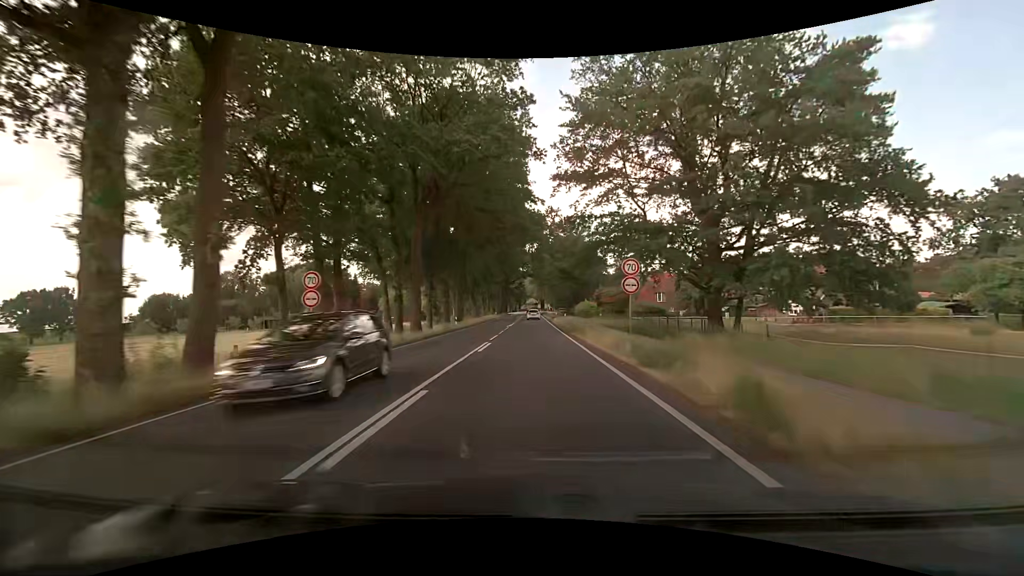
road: primary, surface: asphalt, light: Day
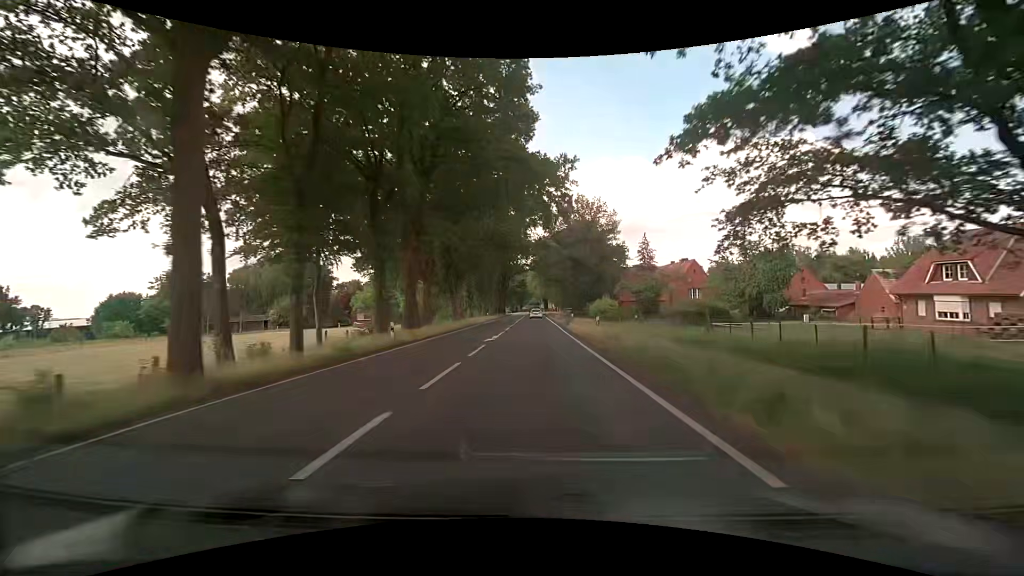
(0.0, +21.2) m; 0°
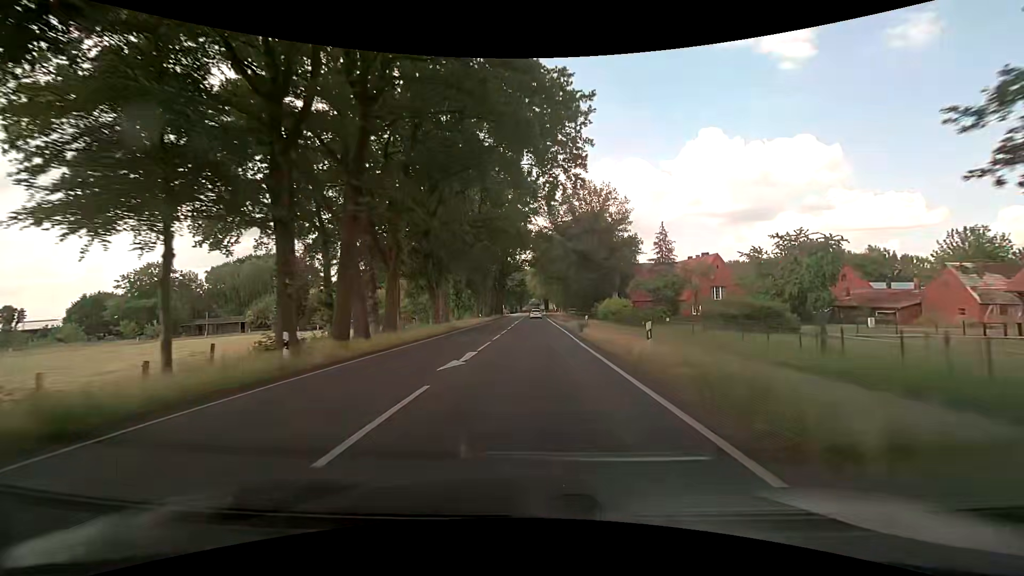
(-0.1, +10.4) m; -1°
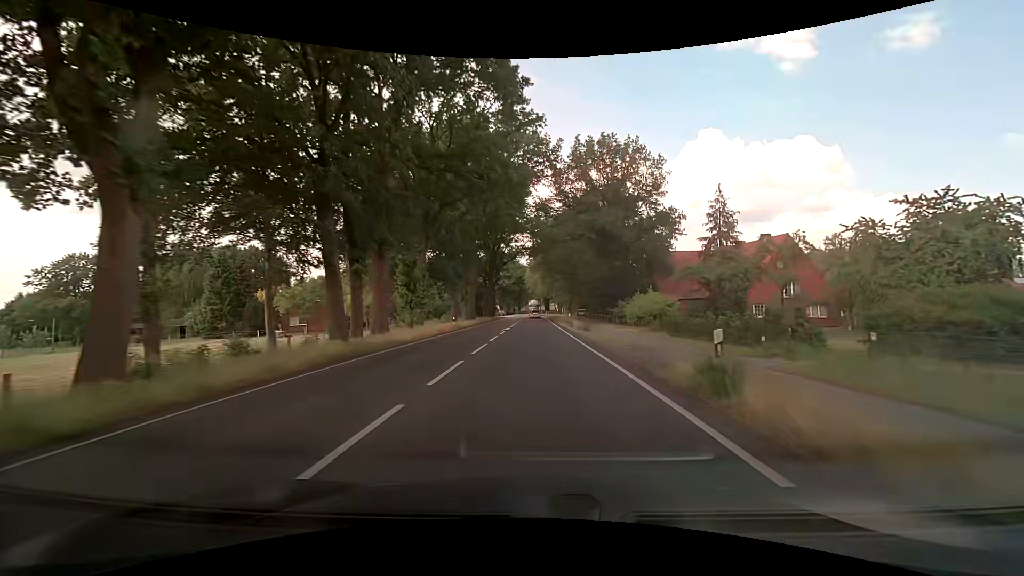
(+0.3, +20.5) m; +1°
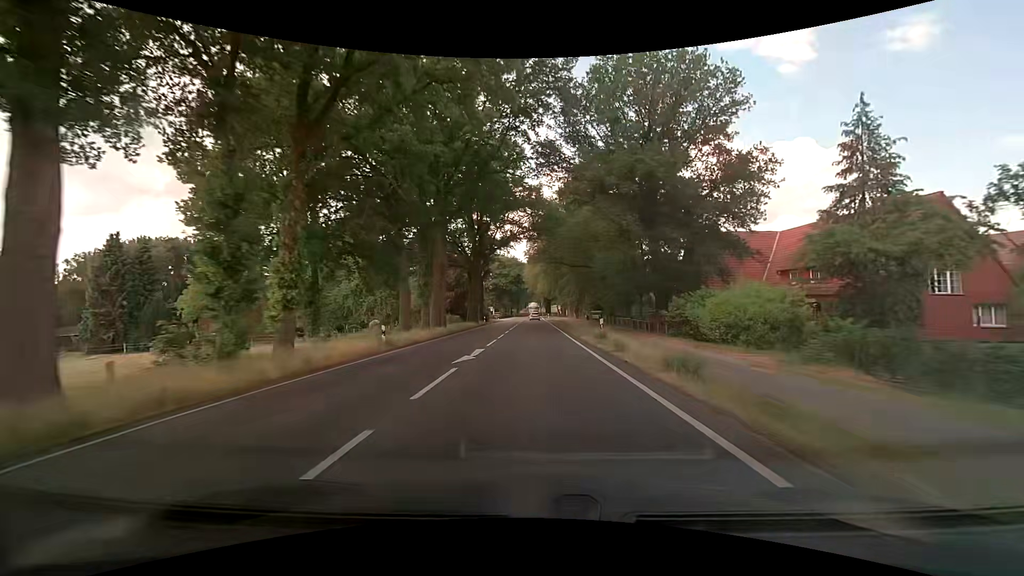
(+0.1, +20.0) m; 0°
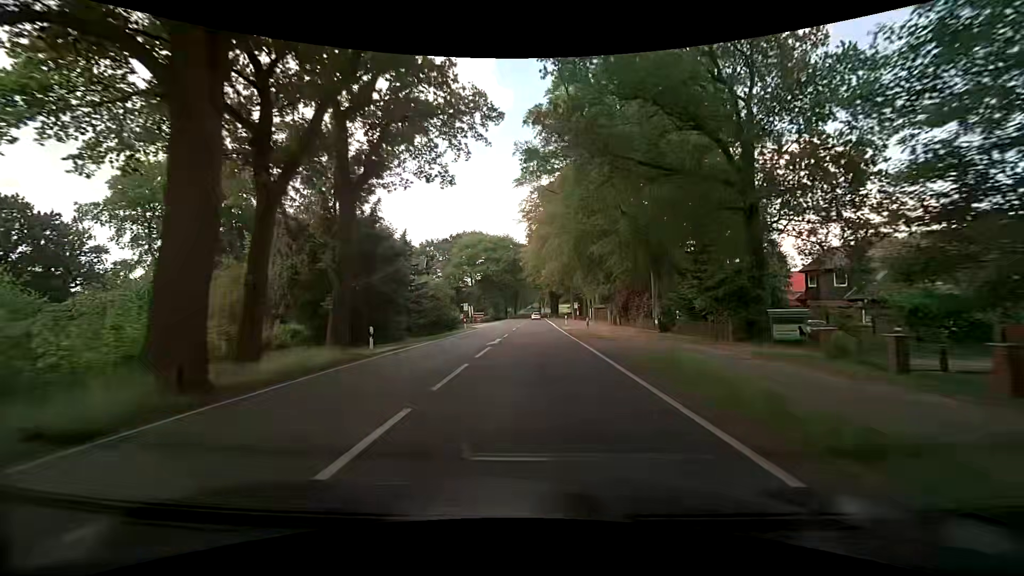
(0.0, +49.2) m; 0°
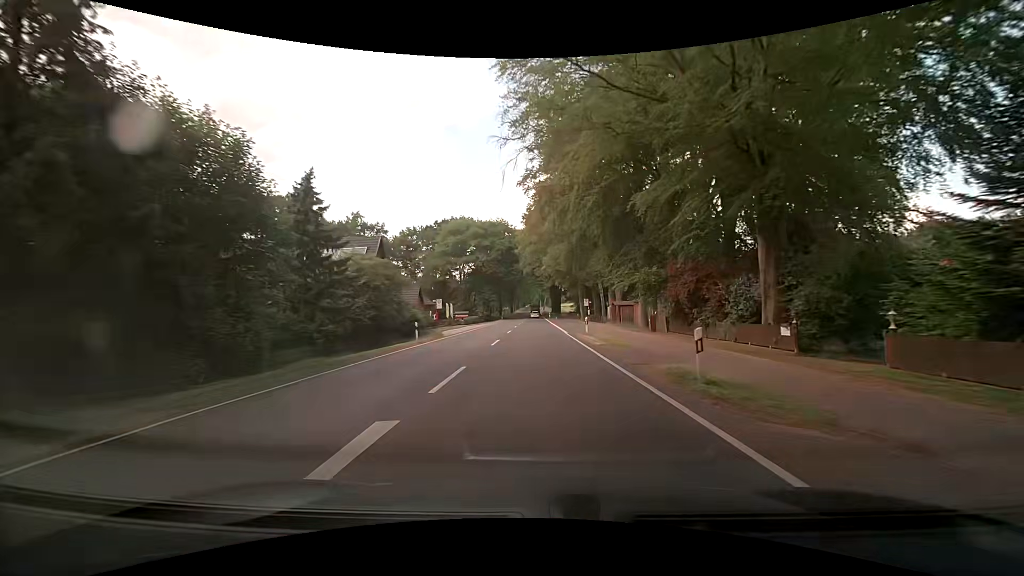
(-0.2, +19.6) m; 0°
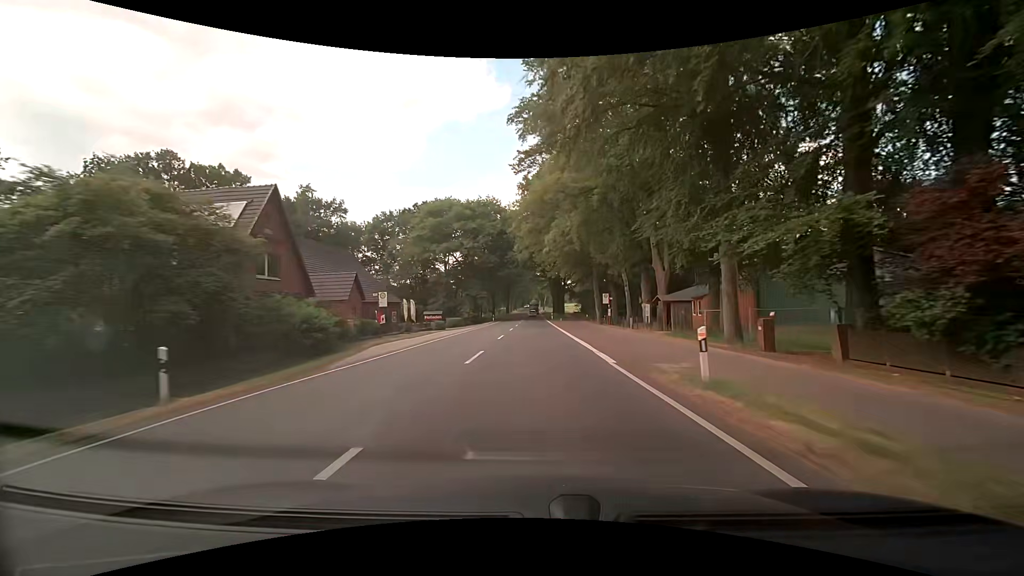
(-0.1, +19.7) m; -1°
(0, +10) (0, +20) (0, +30) (0, +40) (0, +50) (0, +60) (+1, +70) (+1, +80) (+1, +90) (+1, +100) m
